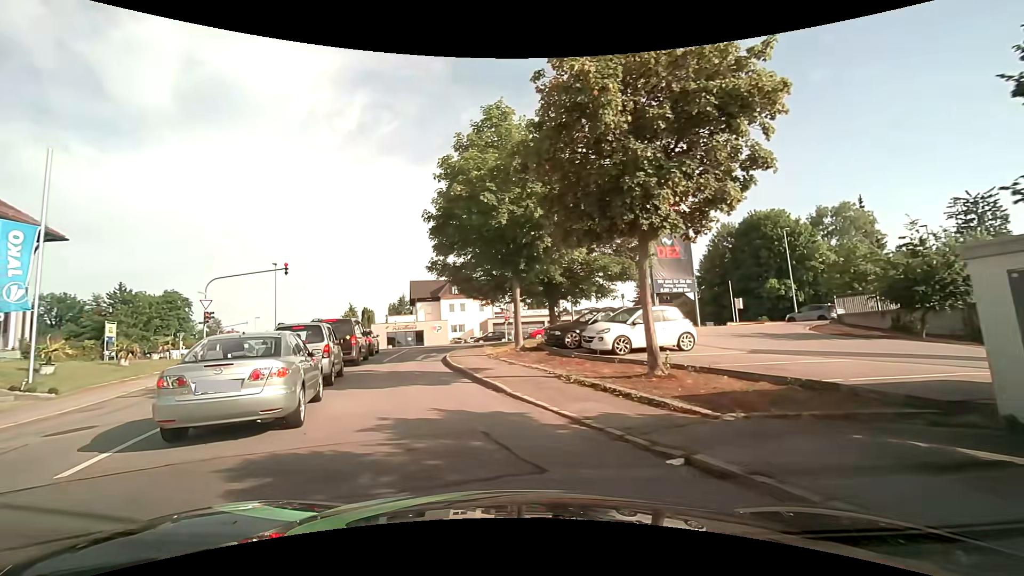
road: residential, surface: asphalt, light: Day
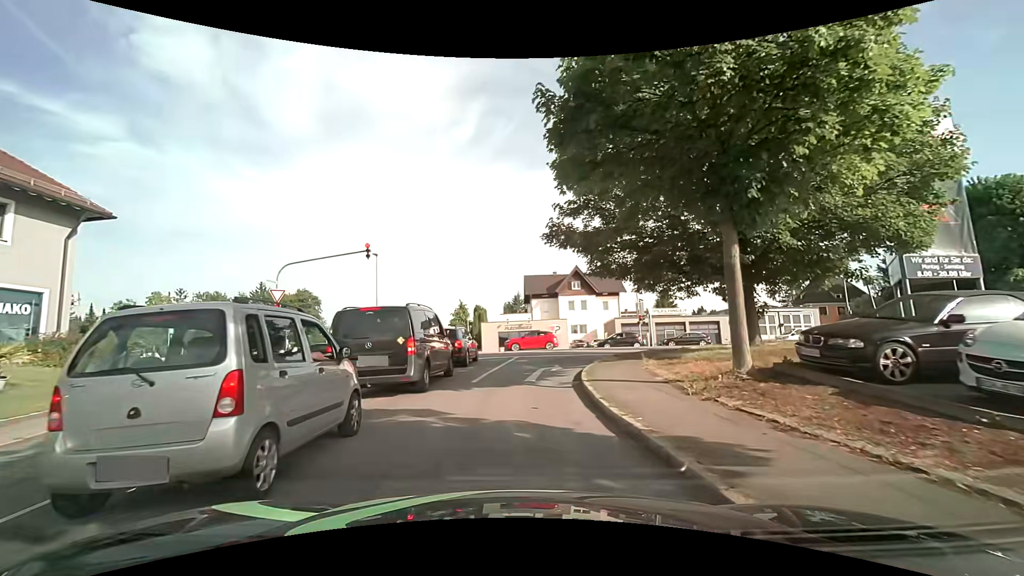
(-1.4, +9.5) m; -14°
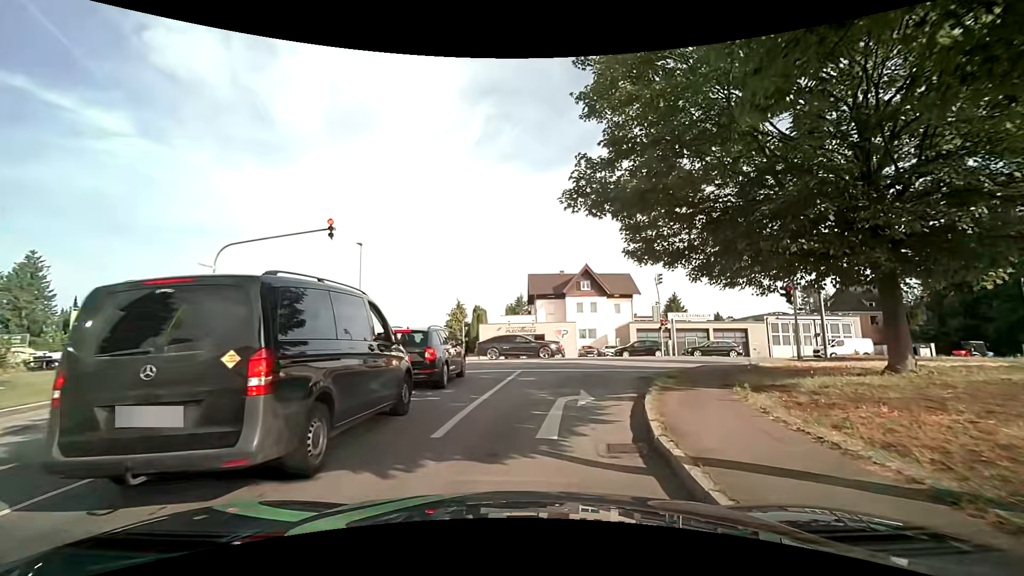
(-0.1, +6.0) m; 0°
